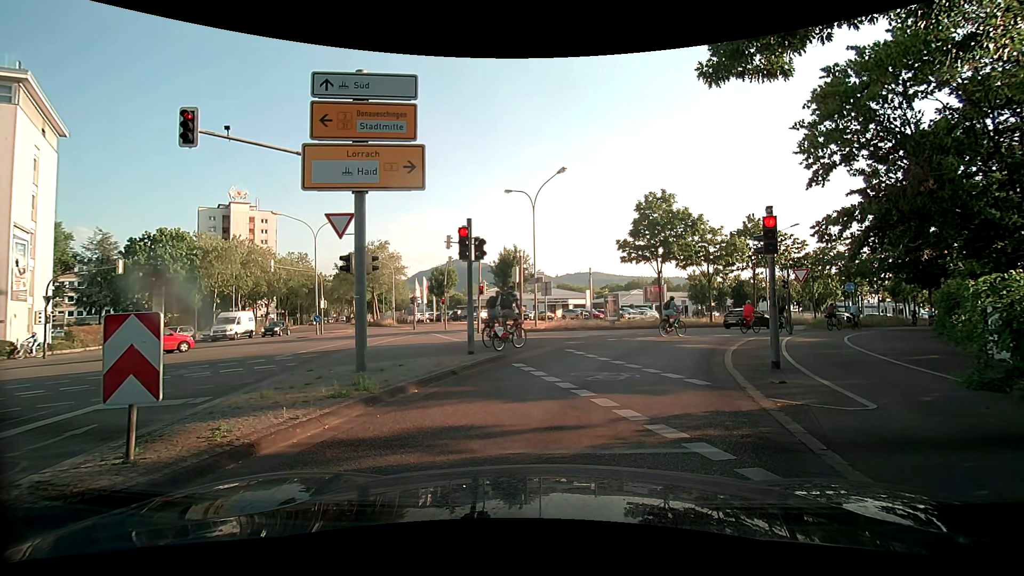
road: secondary_link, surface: asphalt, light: Day
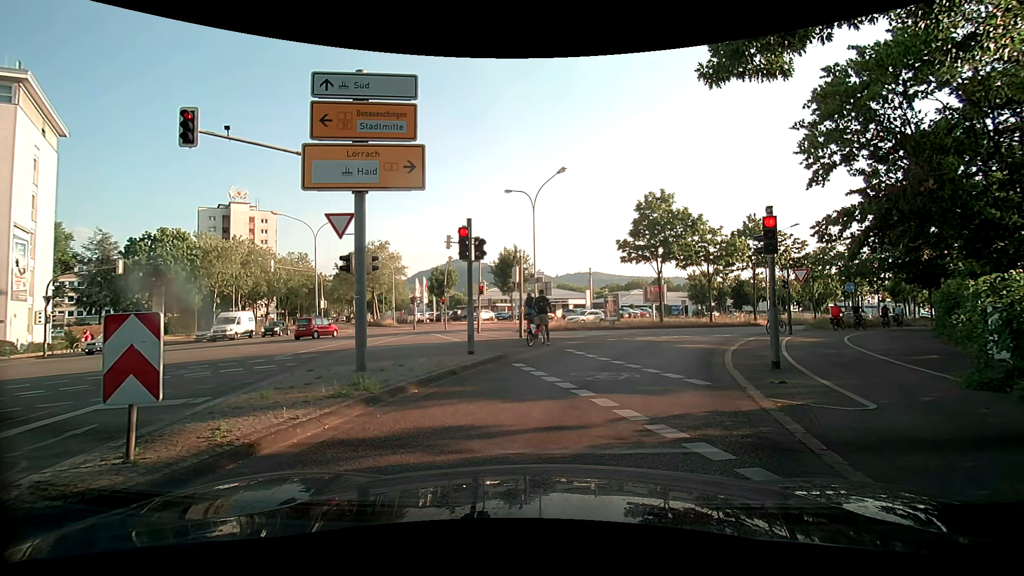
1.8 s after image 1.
(0.0, 0.0) m; 0°
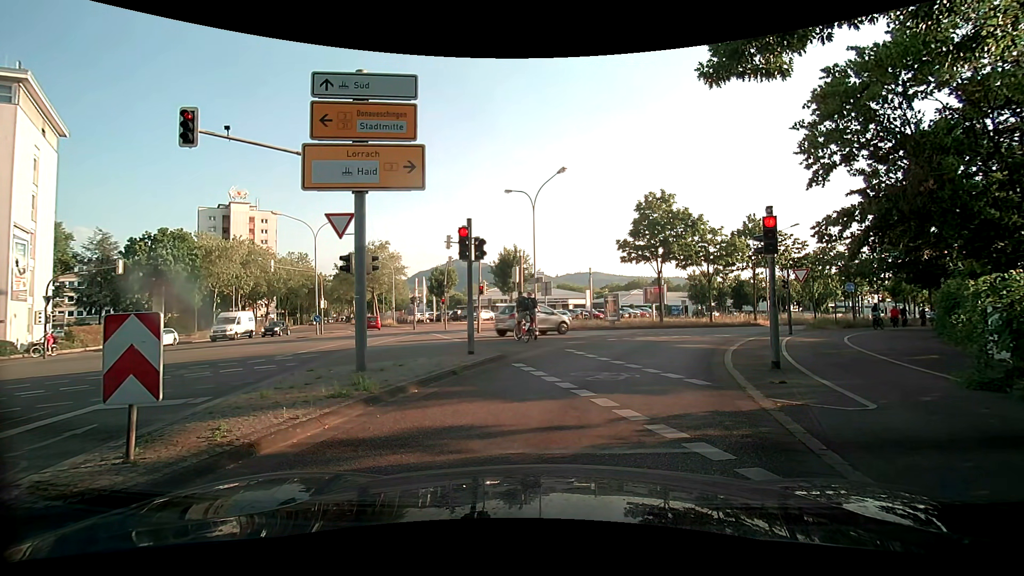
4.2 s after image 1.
(0.0, 0.0) m; 0°
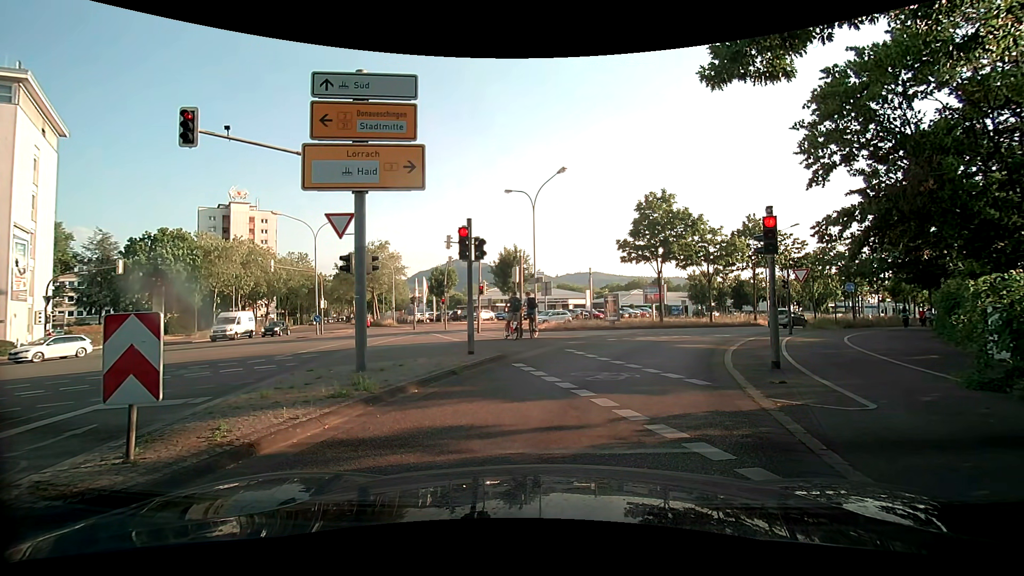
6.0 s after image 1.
(0.0, 0.0) m; 0°
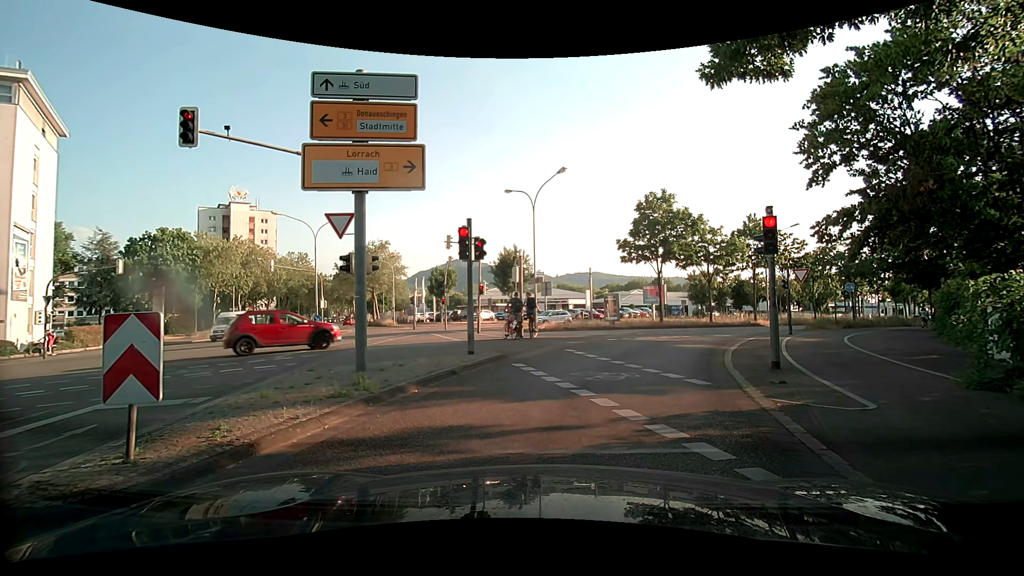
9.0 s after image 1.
(0.0, 0.0) m; 0°
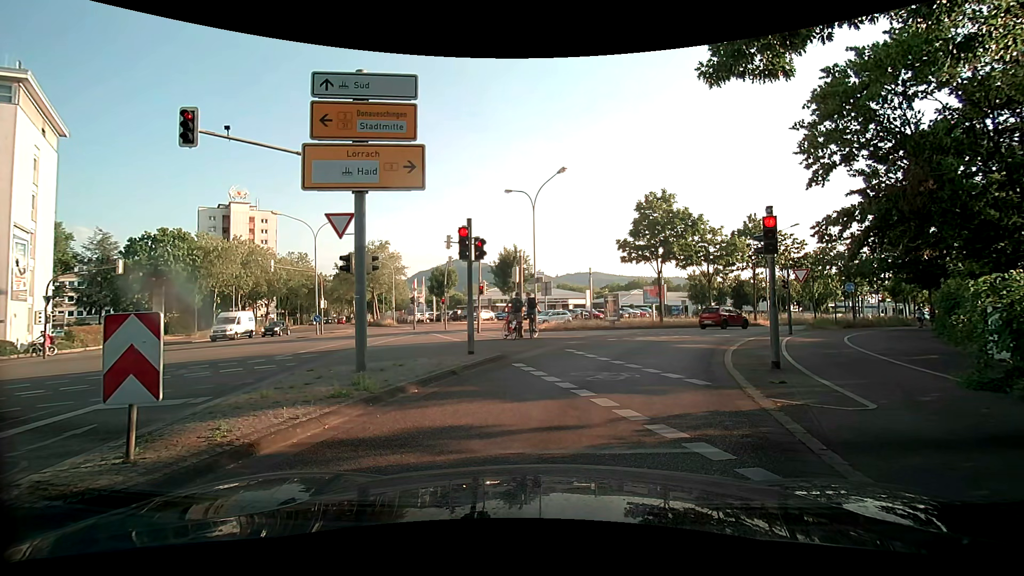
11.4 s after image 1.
(0.0, 0.0) m; 0°
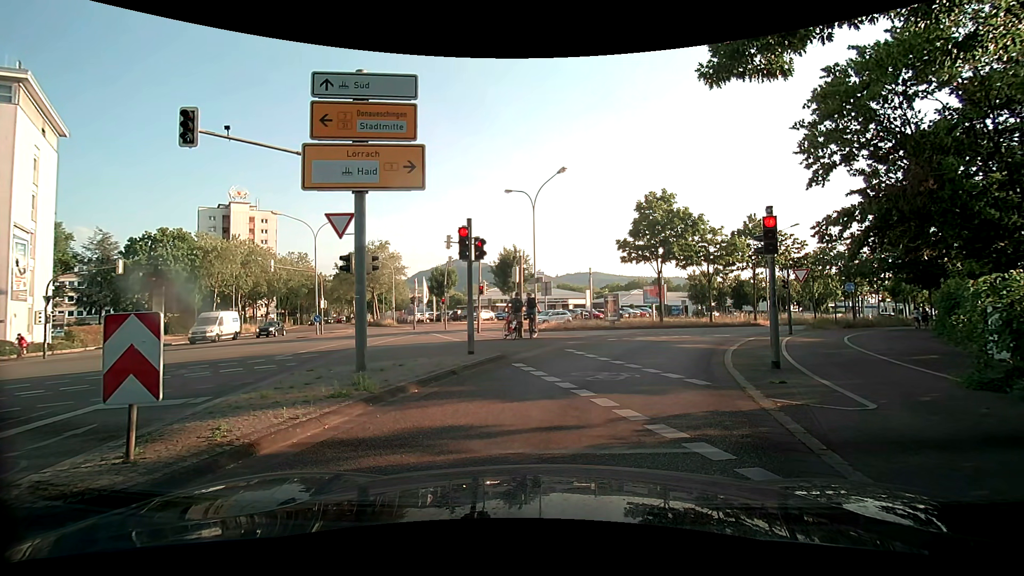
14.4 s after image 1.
(0.0, 0.0) m; 0°
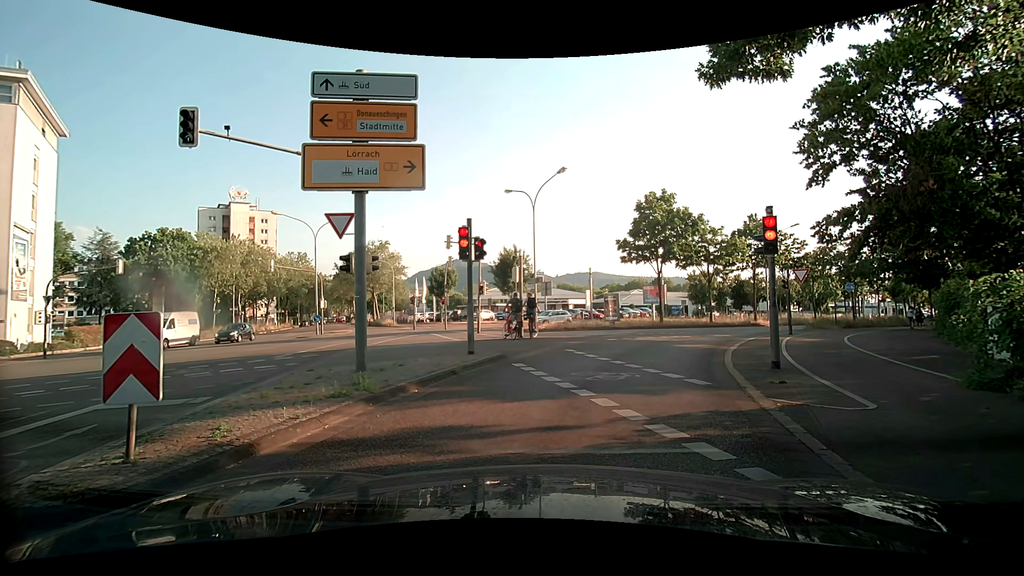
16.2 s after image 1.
(0.0, 0.0) m; 0°
(+1, +10) (+5, +19) (+9, +28) (+15, +36) (+23, +43) (+30, +50) (+37, +56) (+45, +63) (+52, +70) (+60, +76) m
